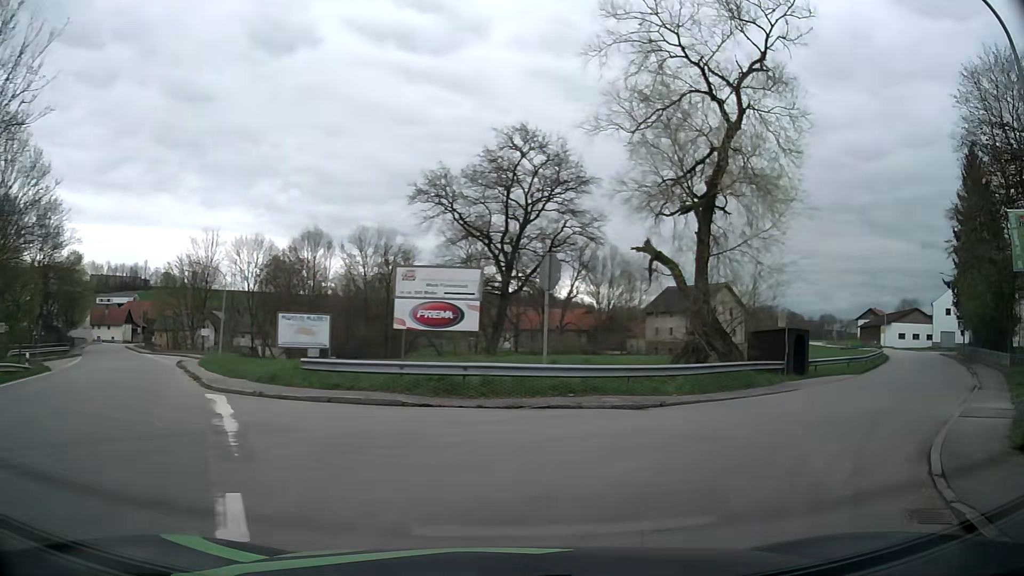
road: secondary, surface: asphalt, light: Day
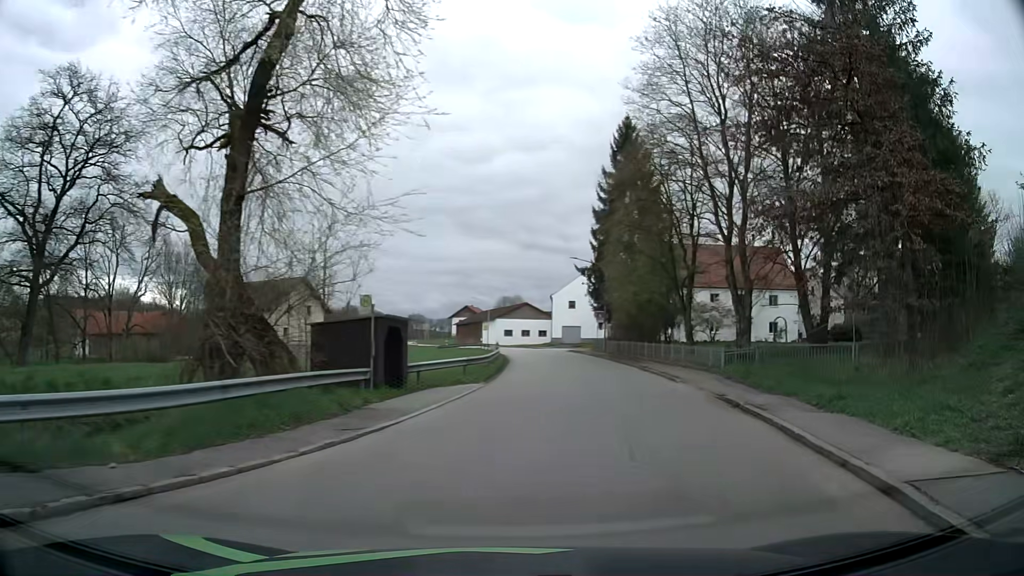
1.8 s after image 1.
(+3.1, +10.1) m; +34°
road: tertiary
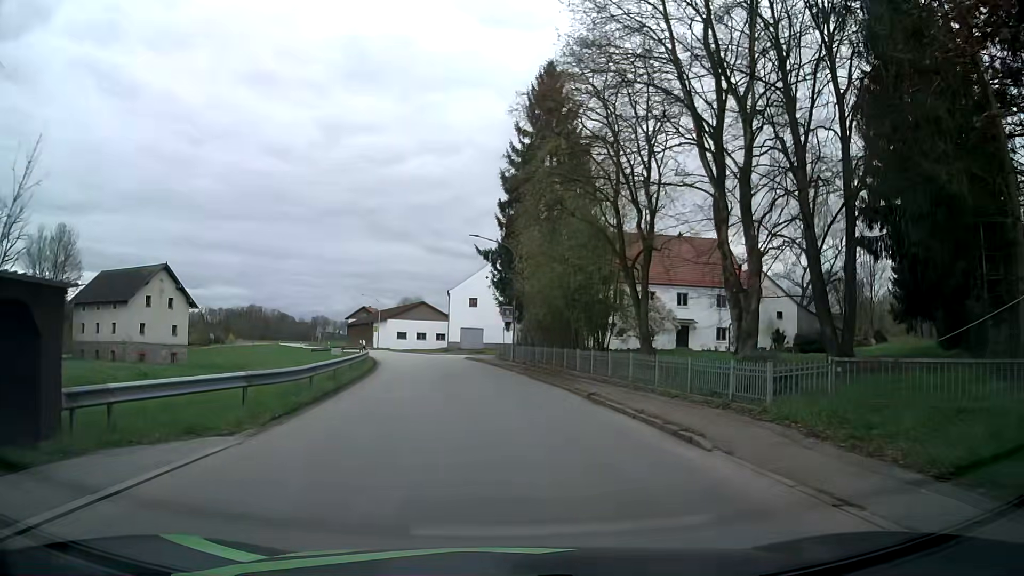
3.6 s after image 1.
(+1.5, +13.4) m; +8°
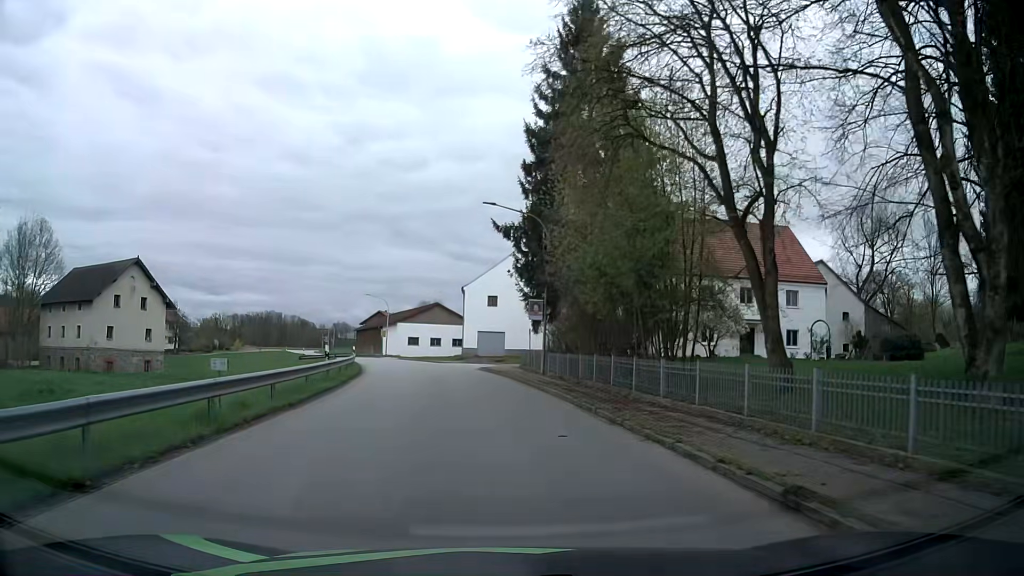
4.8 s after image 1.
(-0.1, +10.8) m; -2°
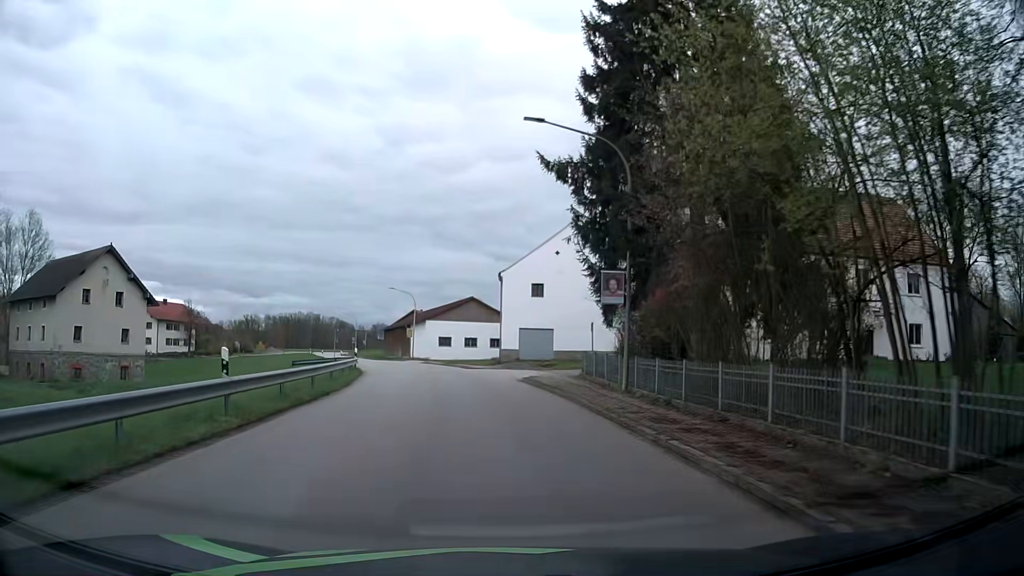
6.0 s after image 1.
(-0.4, +11.5) m; -4°
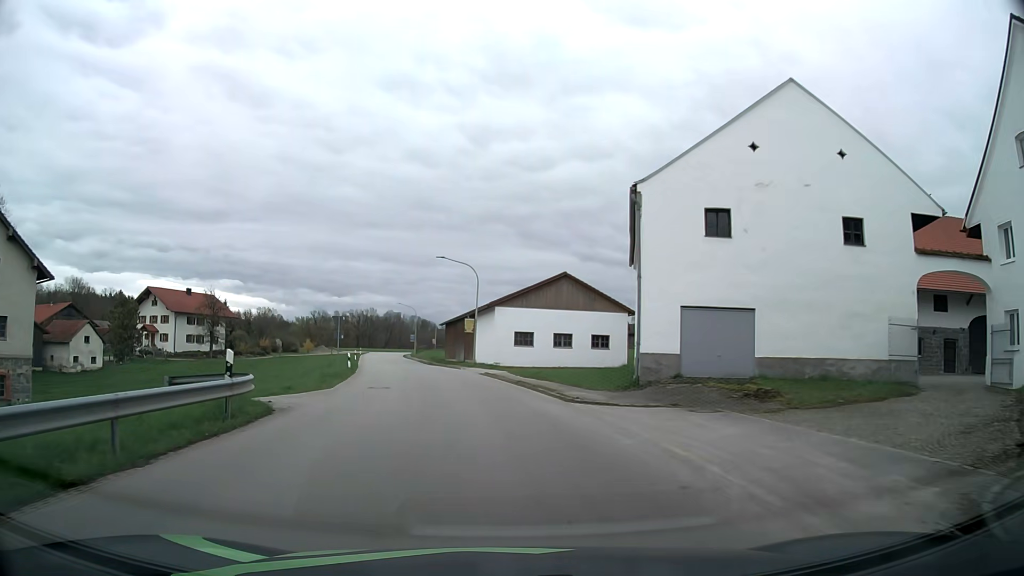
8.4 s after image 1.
(-1.2, +24.8) m; -6°
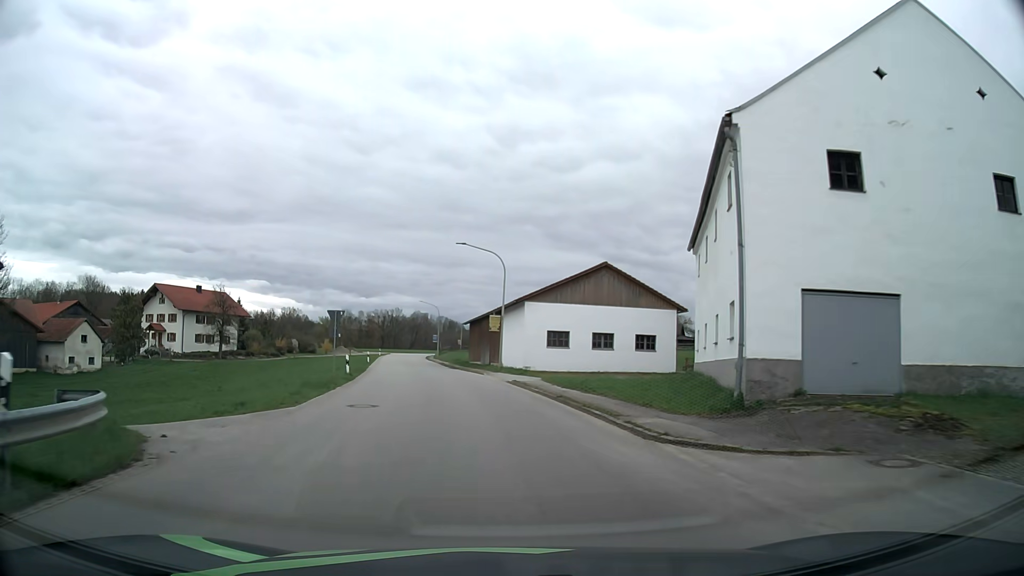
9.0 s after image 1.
(-0.2, +6.7) m; -3°
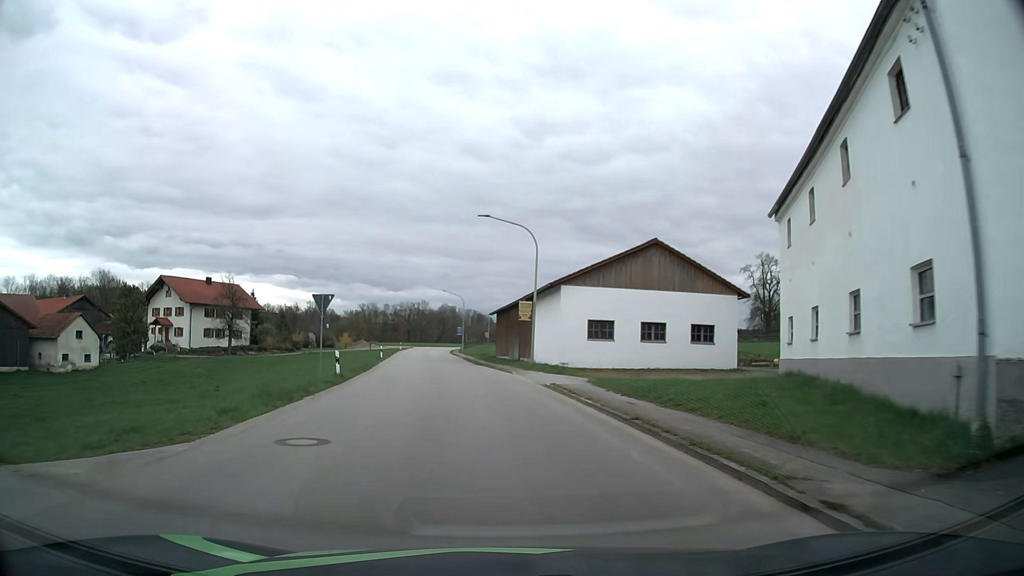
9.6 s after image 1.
(-0.1, +6.8) m; -3°
(0, +10) (-1, +20) (-2, +30) (-3, +40) (-5, +50) (-6, +60) (-7, +70) (-8, +80) (-9, +89) (-10, +99) m
